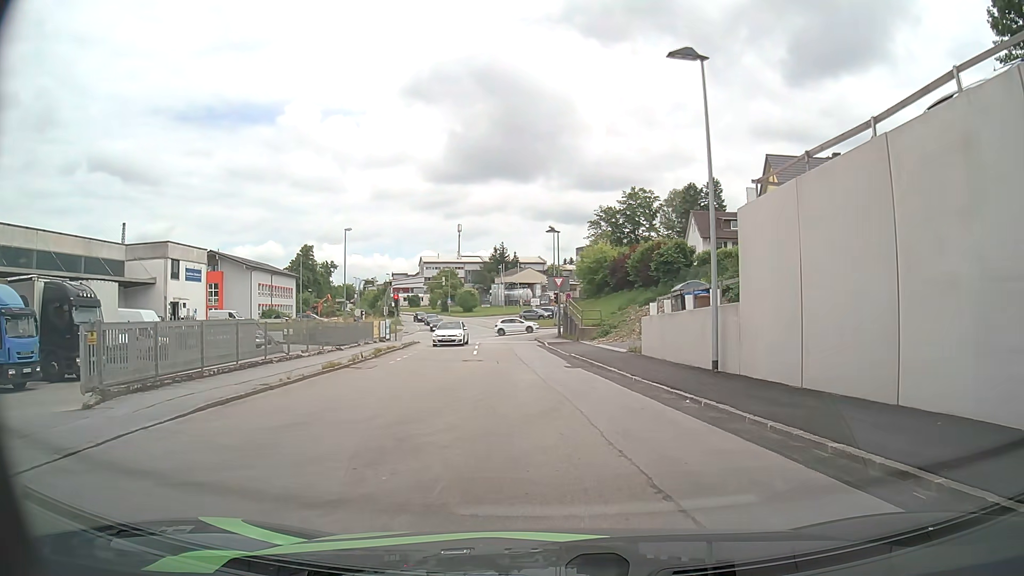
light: Day
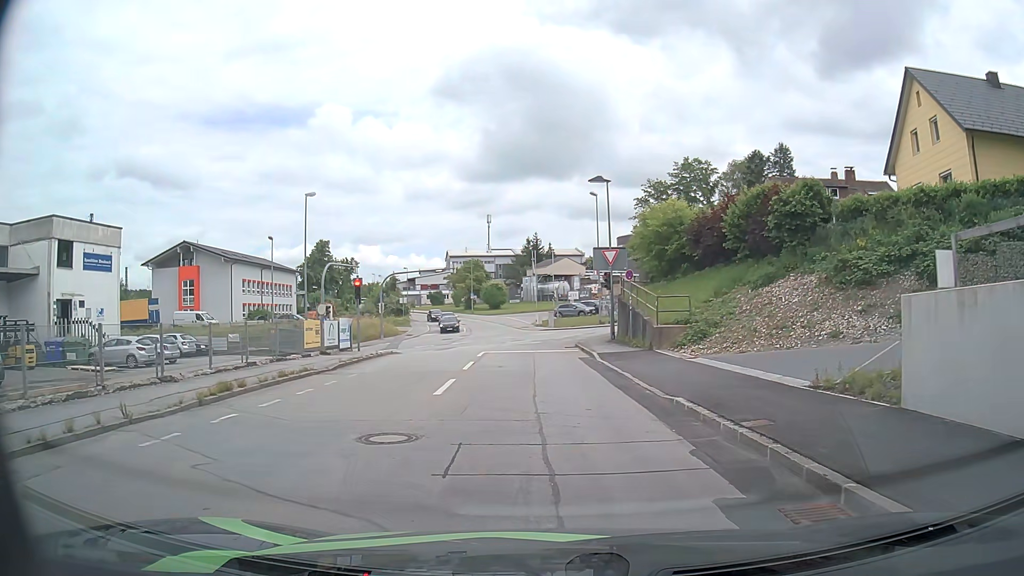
(-0.1, +17.2) m; -2°
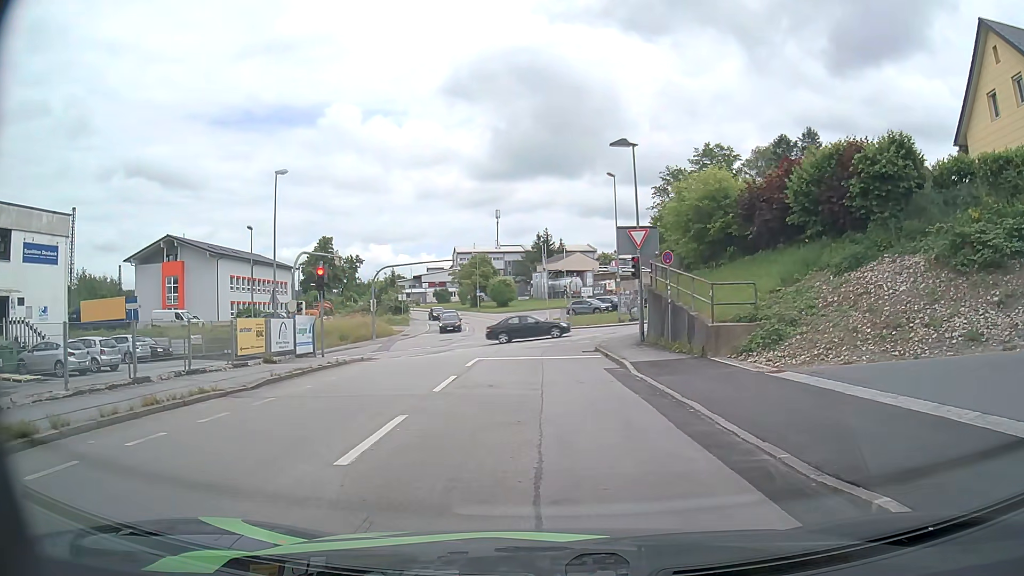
(0.0, +6.4) m; -1°
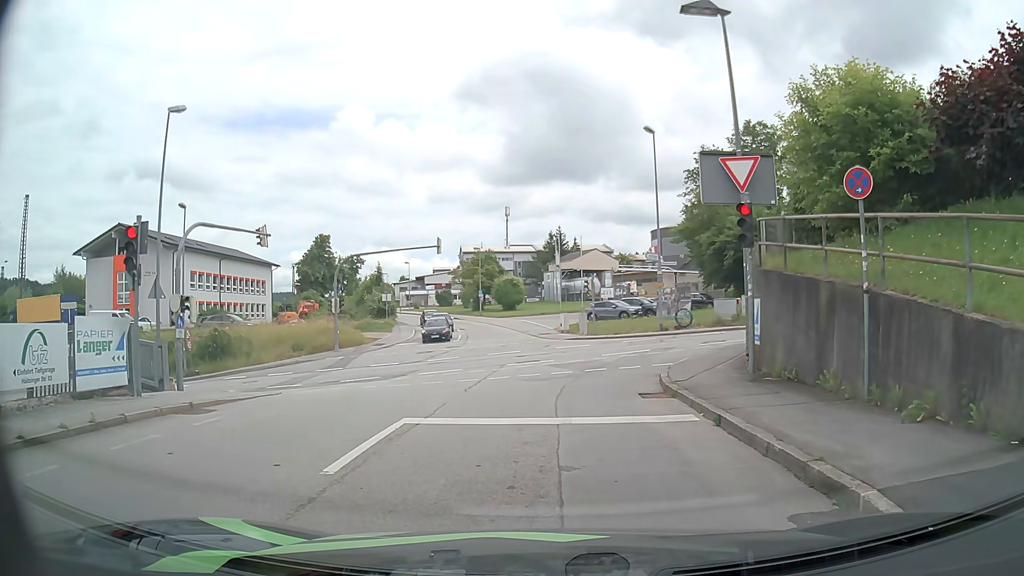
(0.0, +12.4) m; 0°
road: residential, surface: asphalt
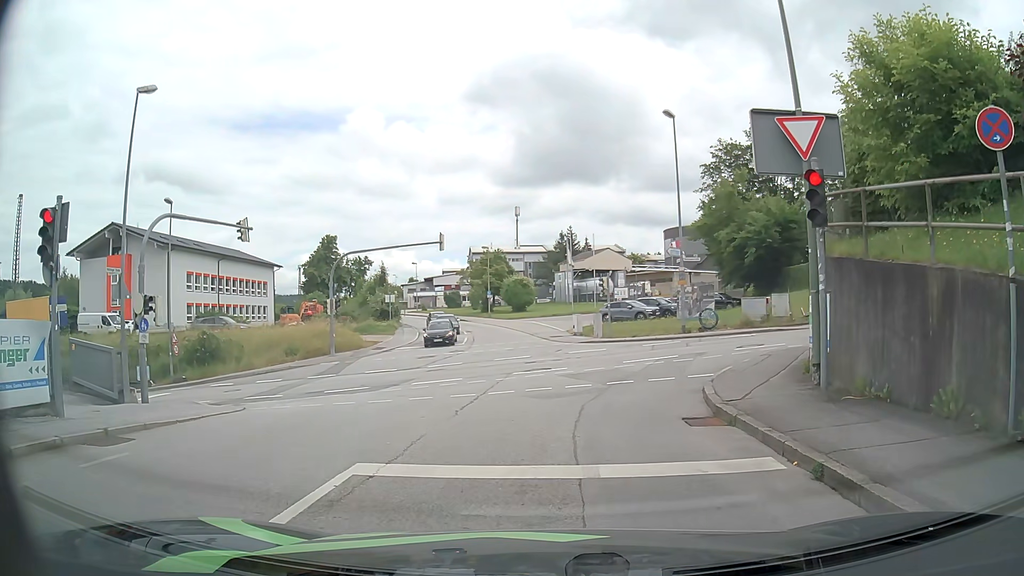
(0.0, +2.8) m; -1°
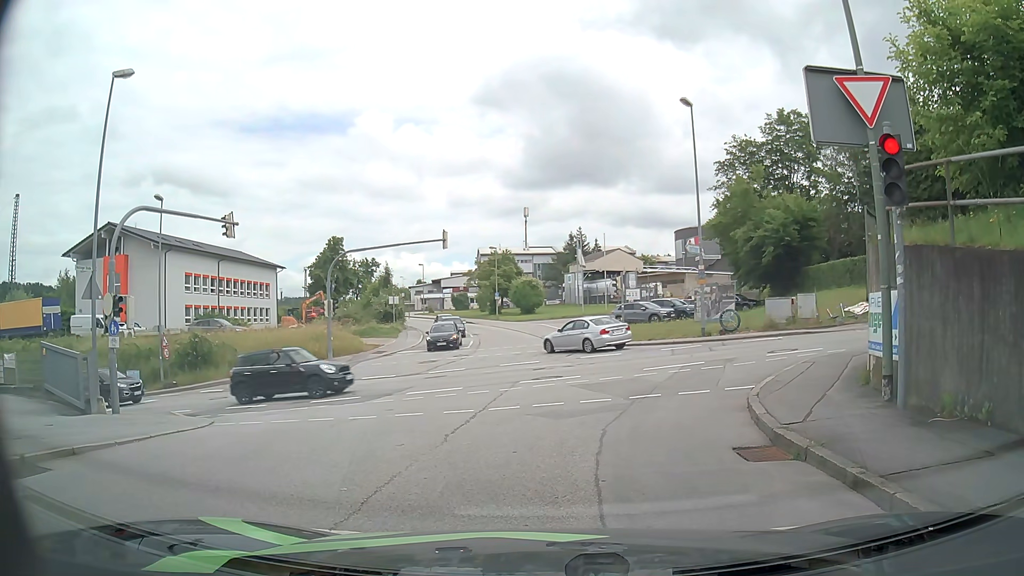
(0.0, +2.0) m; -2°
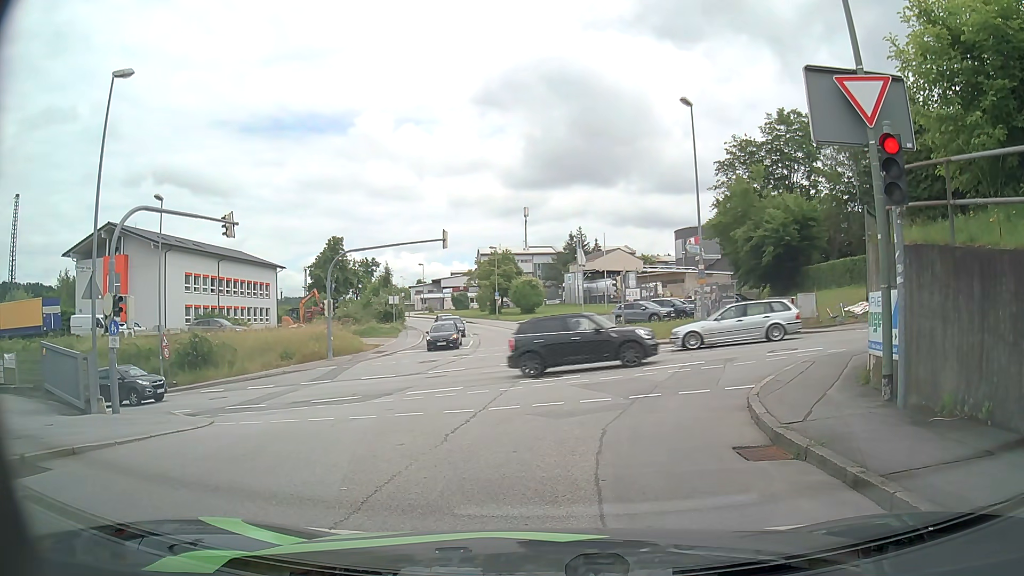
(0.0, 0.0) m; 0°
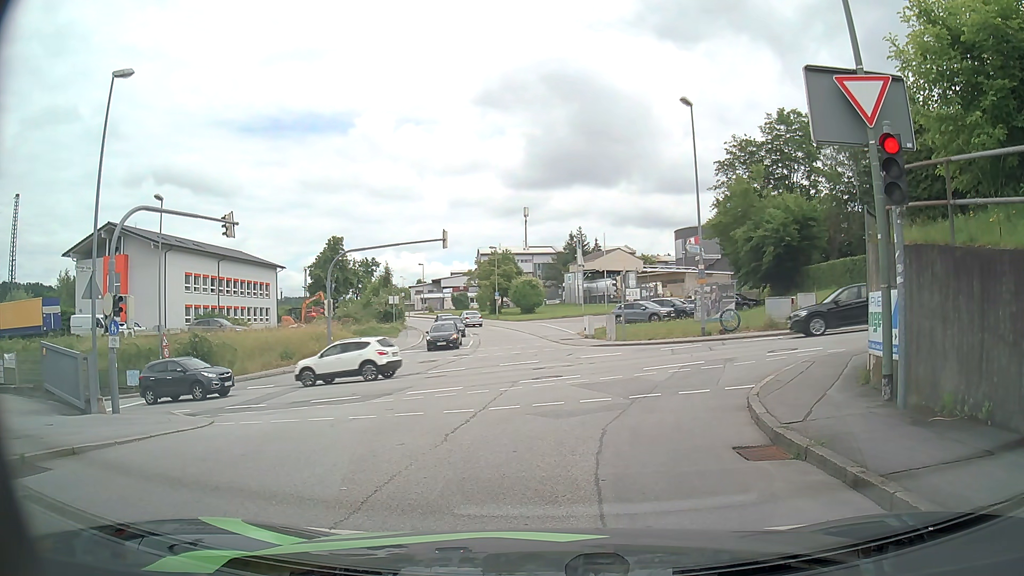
(0.0, 0.0) m; 0°
